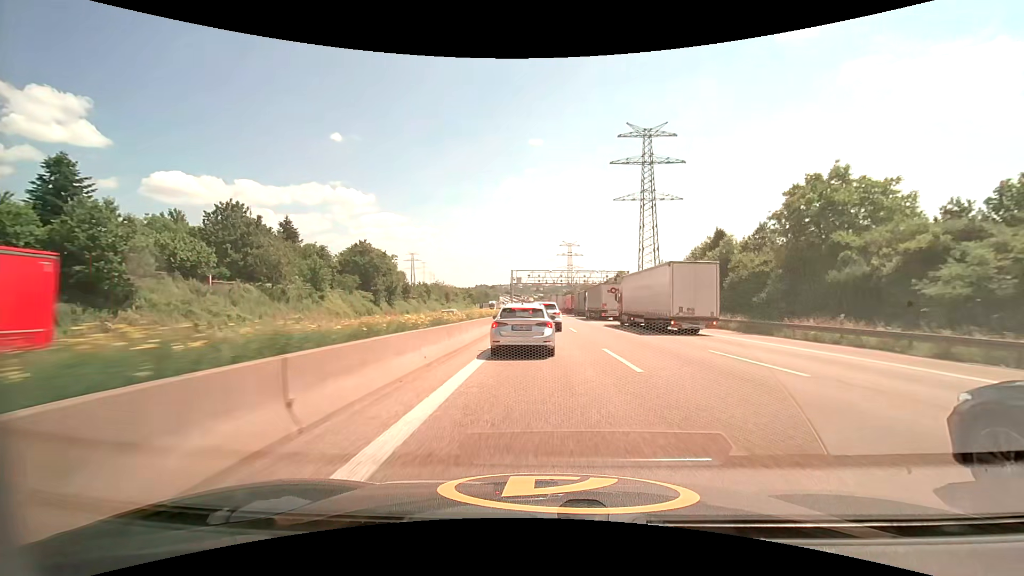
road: motorway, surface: asphalt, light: Day
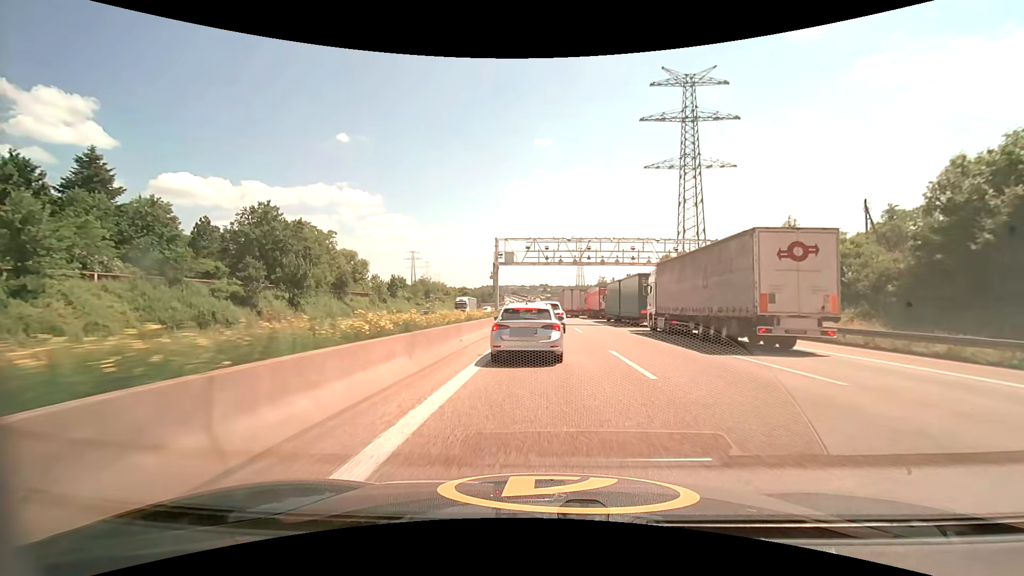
(-0.2, +36.7) m; -1°
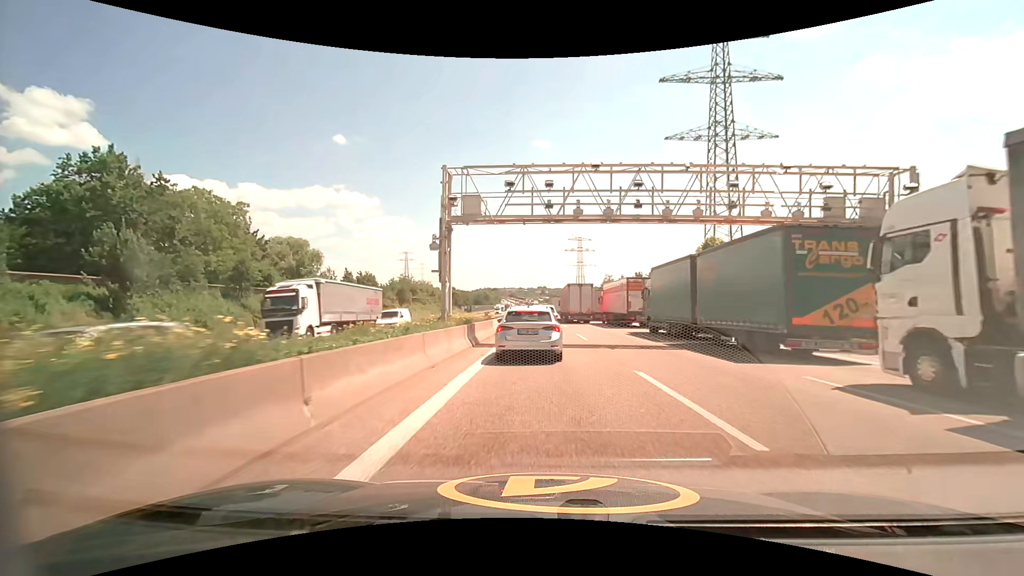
(+0.1, +21.9) m; +1°
(0, +10) (0, +20) (0, +30) (0, +40) (0, +50) (0, +60) (-1, +70) (-1, +80) (-1, +90) (-1, +100) m
